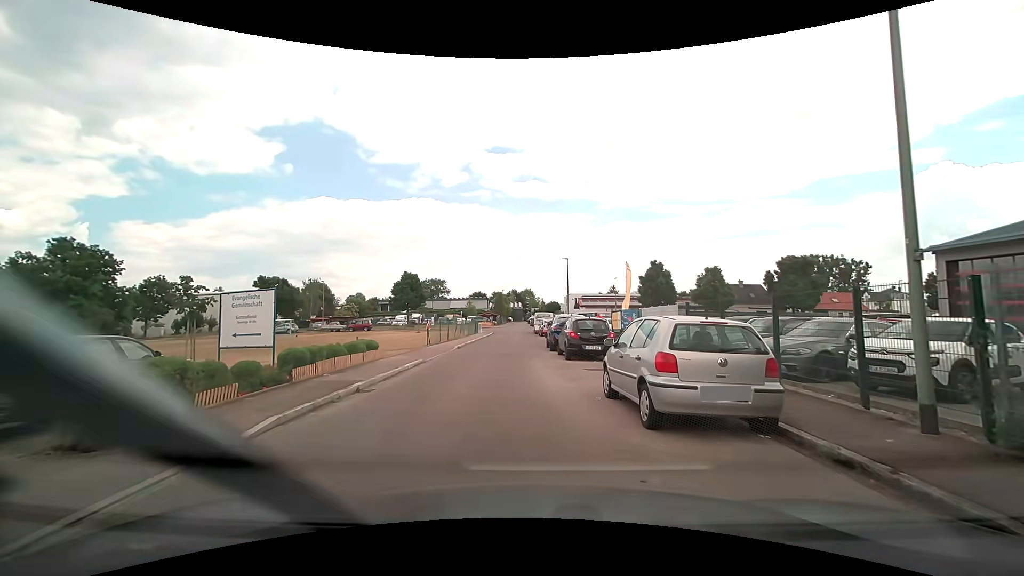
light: Day
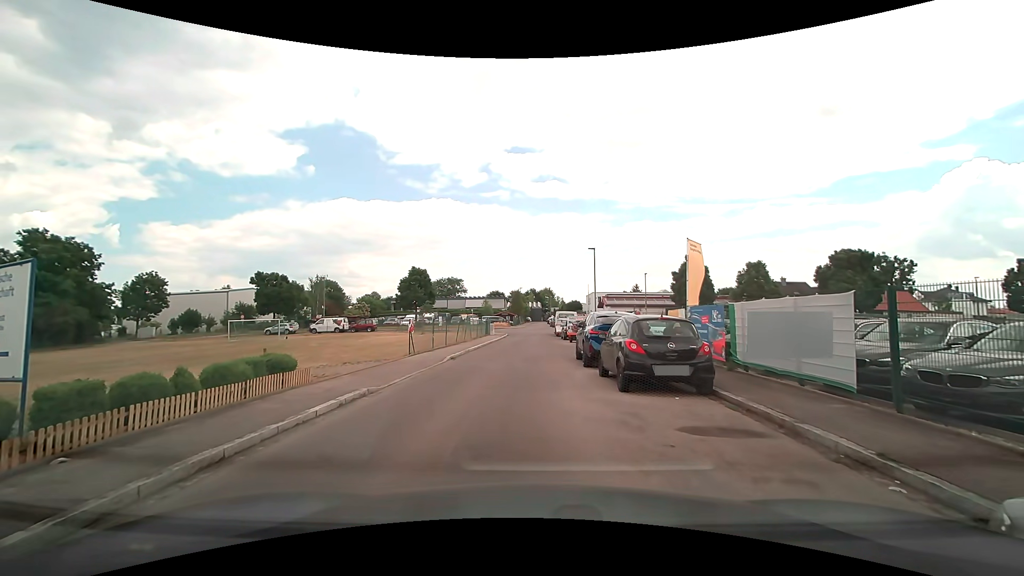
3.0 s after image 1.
(-0.1, +7.2) m; 0°
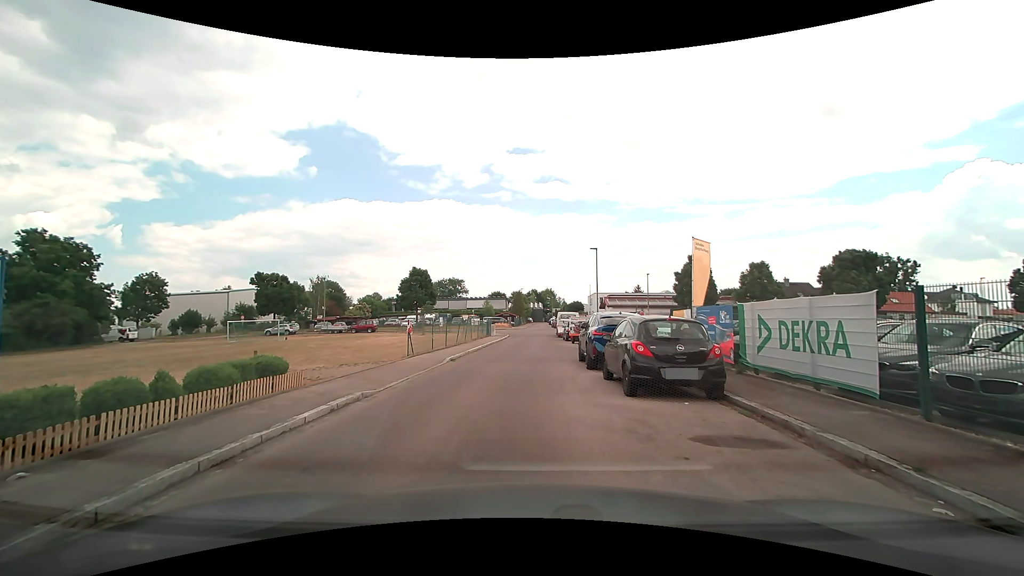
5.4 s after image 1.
(0.0, +0.5) m; 0°
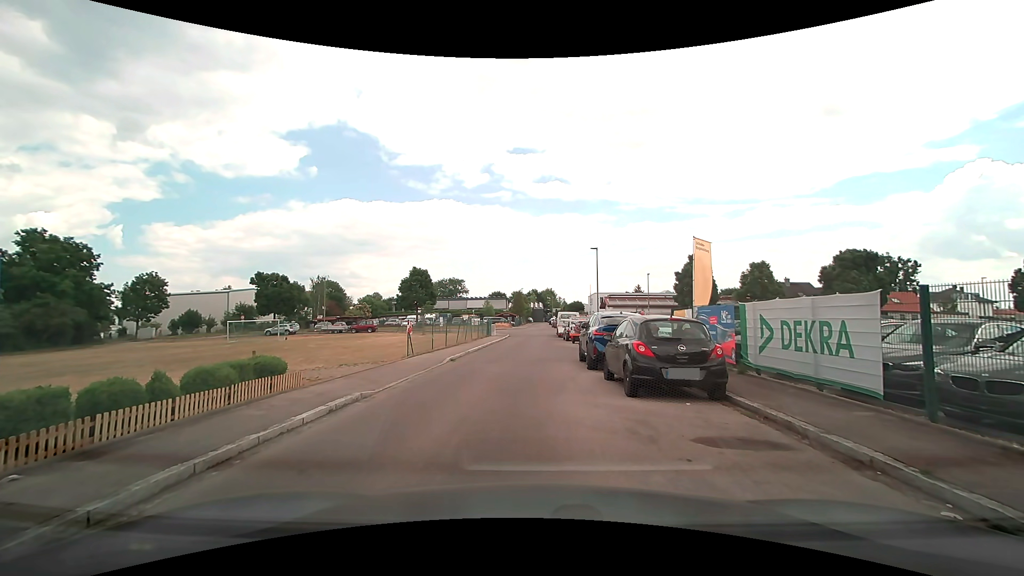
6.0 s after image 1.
(0.0, 0.0) m; 0°
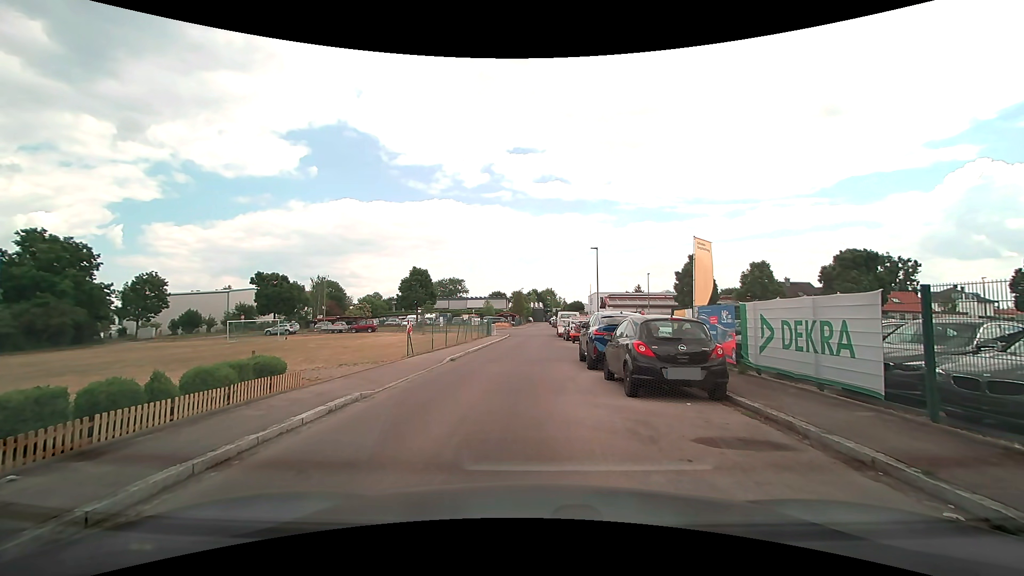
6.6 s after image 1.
(0.0, 0.0) m; 0°
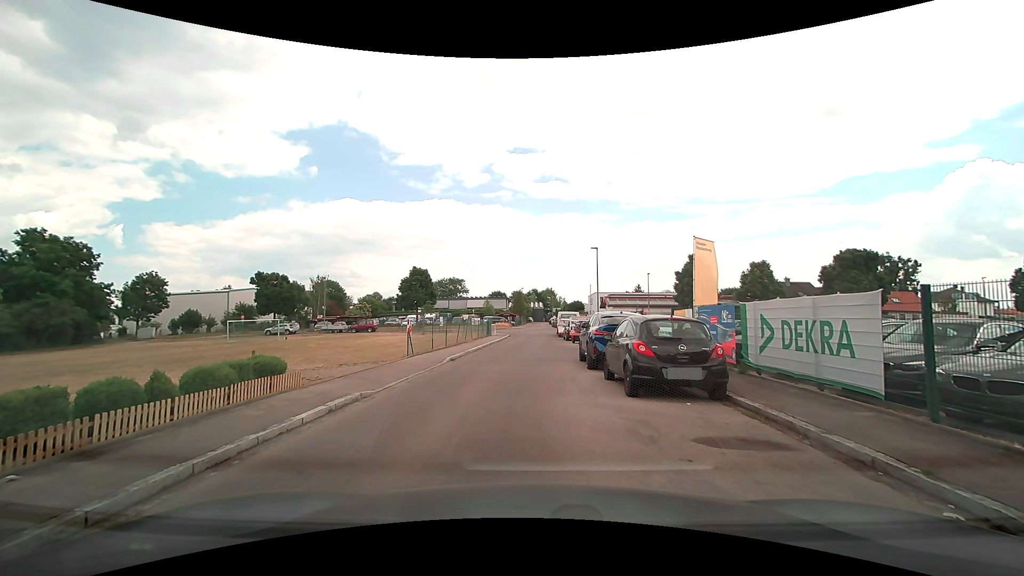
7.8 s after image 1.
(0.0, 0.0) m; 0°
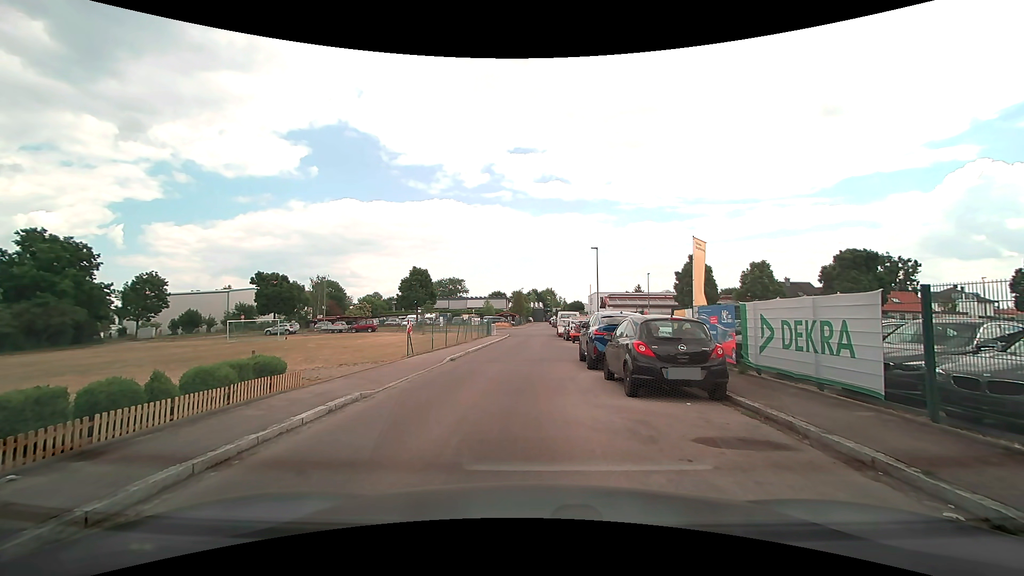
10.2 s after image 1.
(0.0, 0.0) m; 0°
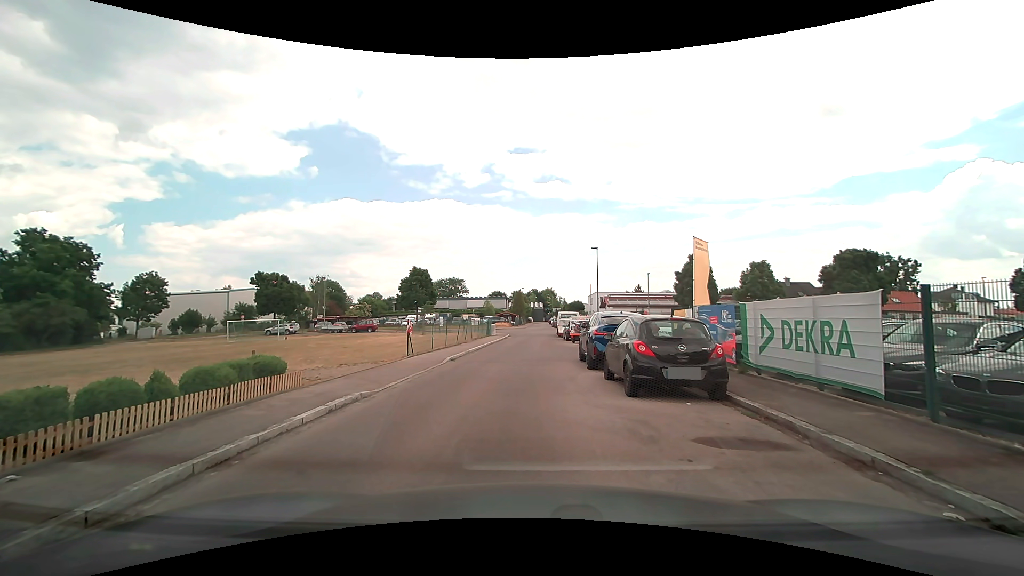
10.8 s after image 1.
(0.0, 0.0) m; 0°
